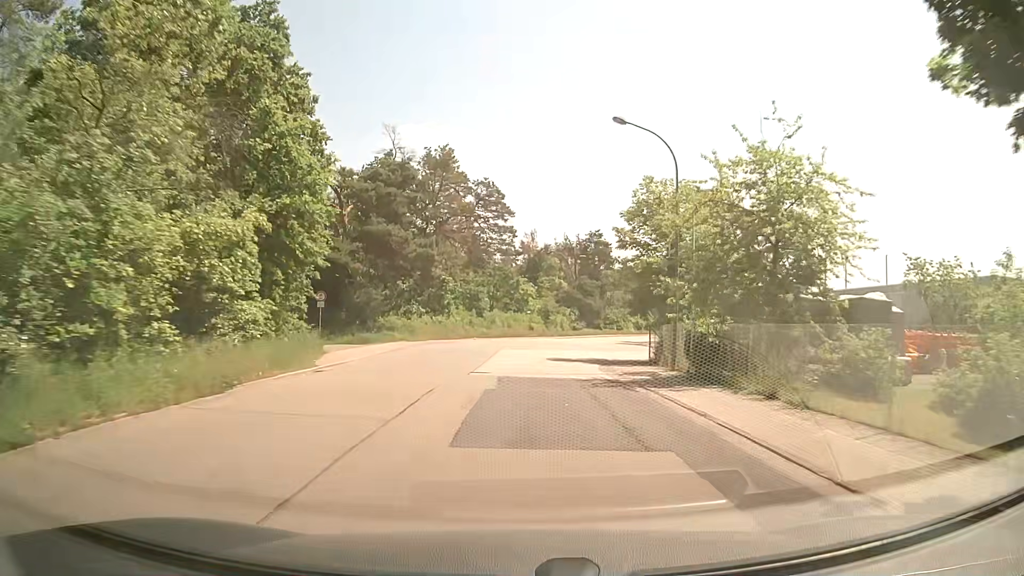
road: unclassified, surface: asphalt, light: Day
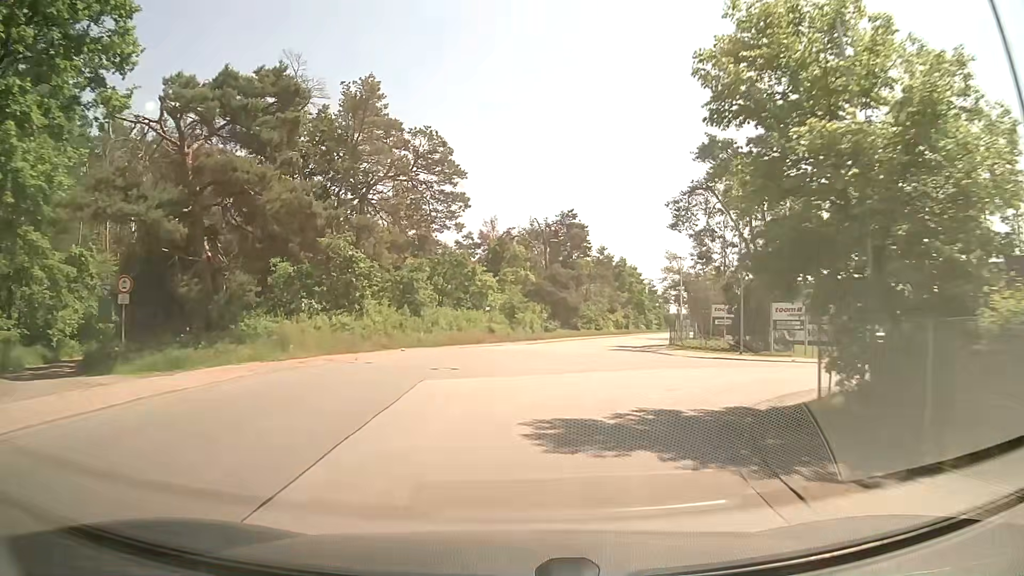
(+0.4, +17.8) m; +3°
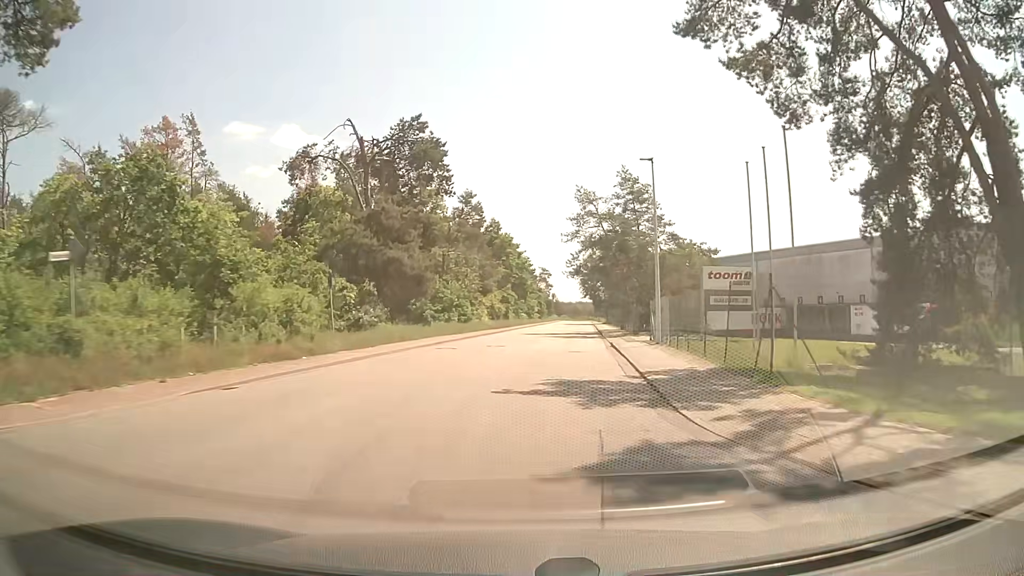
(+3.6, +36.7) m; +11°
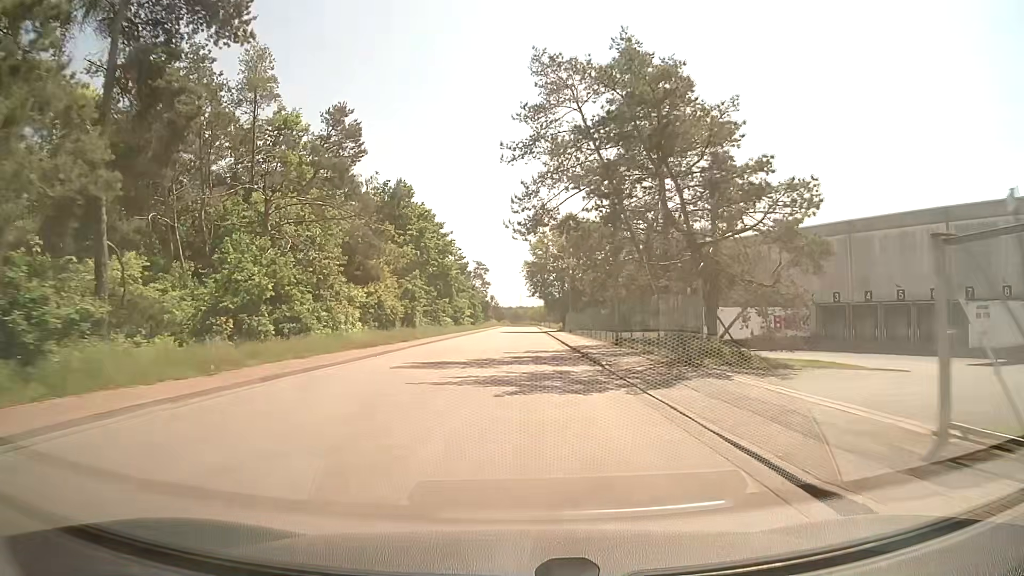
(+1.8, +29.1) m; +5°
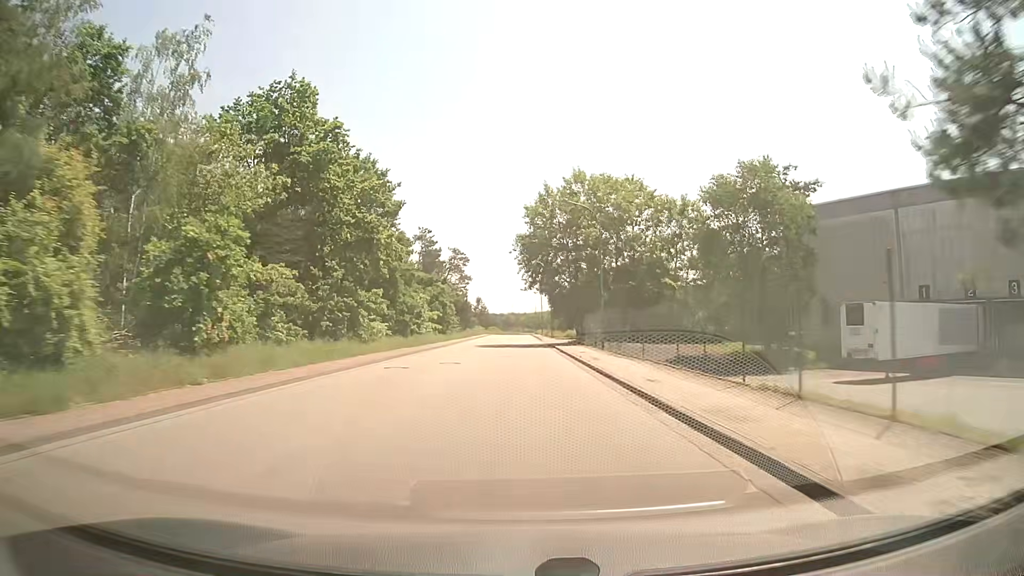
(+0.2, +30.3) m; 0°
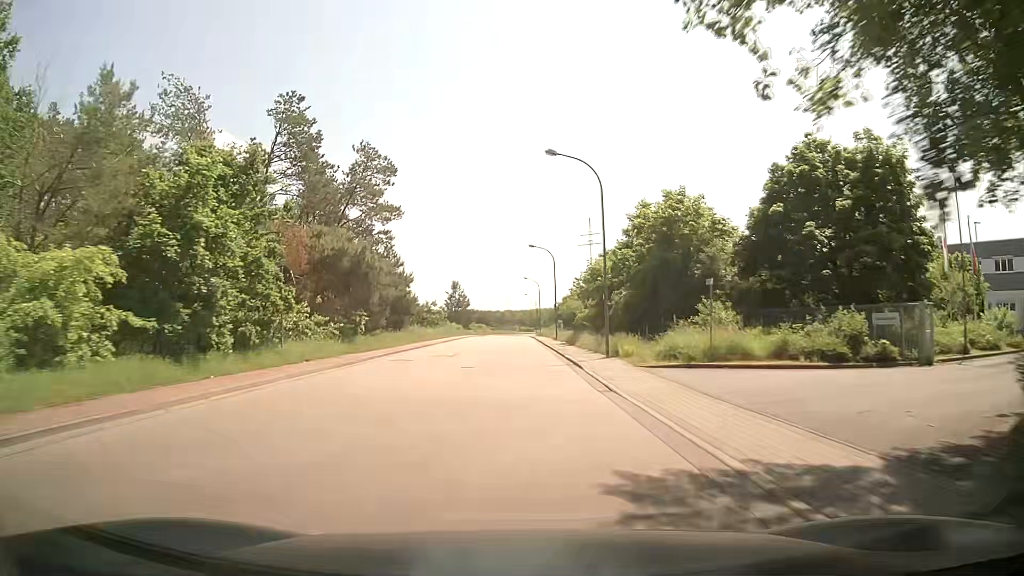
(+0.6, +51.8) m; 0°
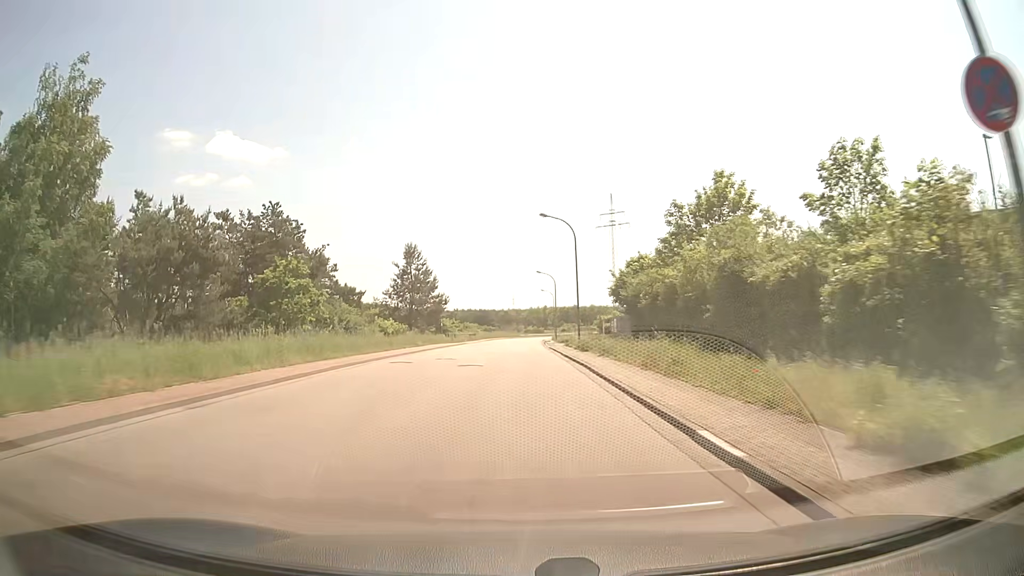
(0.0, +52.6) m; 0°
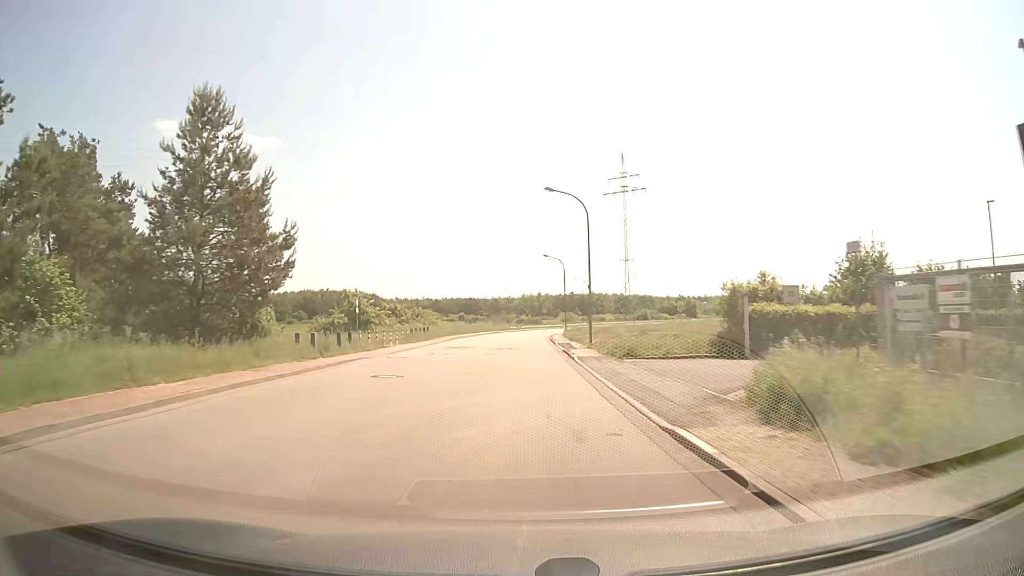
(+0.1, +42.3) m; 0°
(0, +10) (0, +20) (0, +30) (0, +40) (+1, +50) (+1, +60) (+2, +70) (+3, +80) (+5, +90) (+7, +100) m
